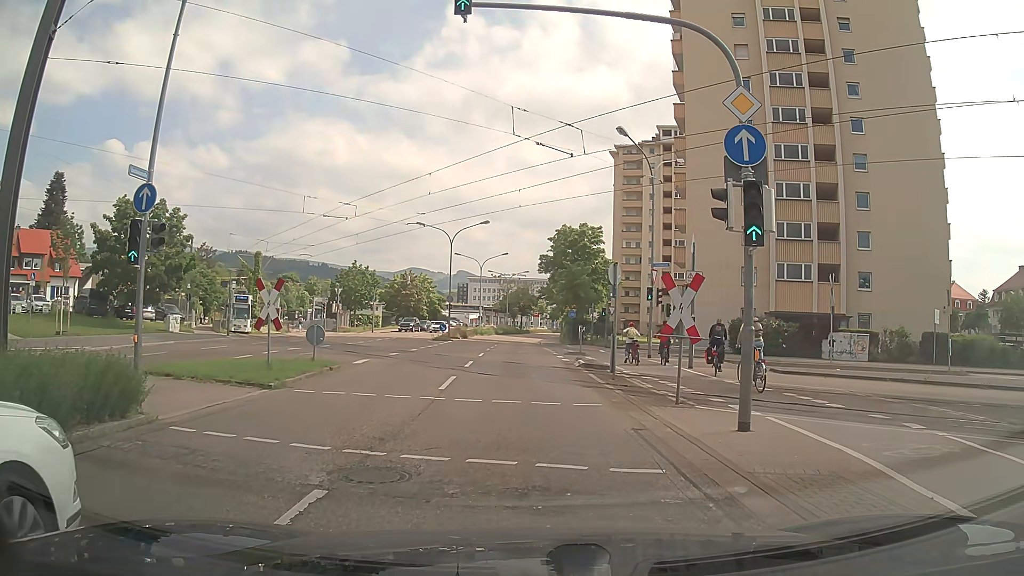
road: secondary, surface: asphalt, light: Day
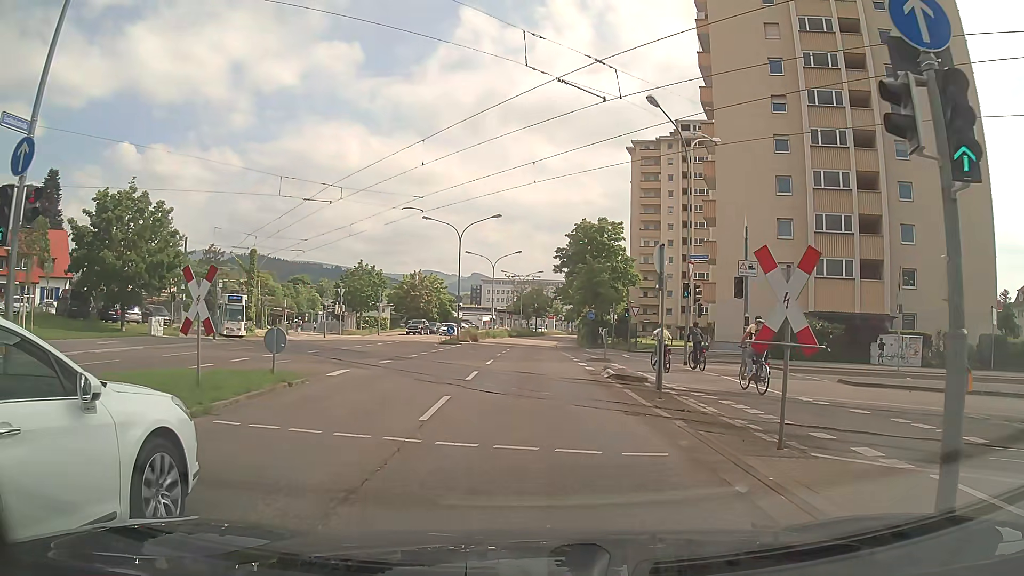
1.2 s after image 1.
(0.0, +4.7) m; 0°
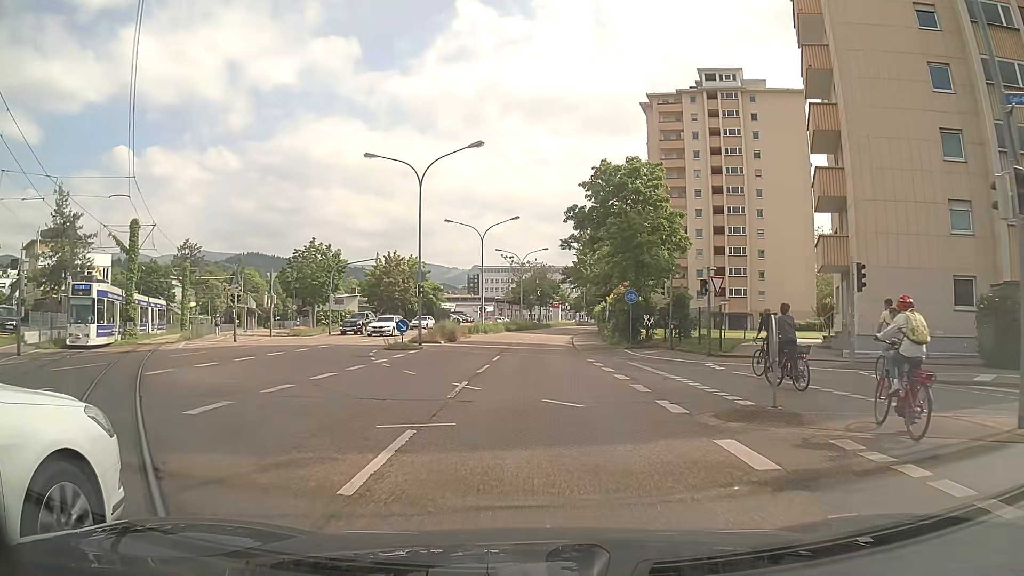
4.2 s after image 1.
(0.0, +19.9) m; -1°
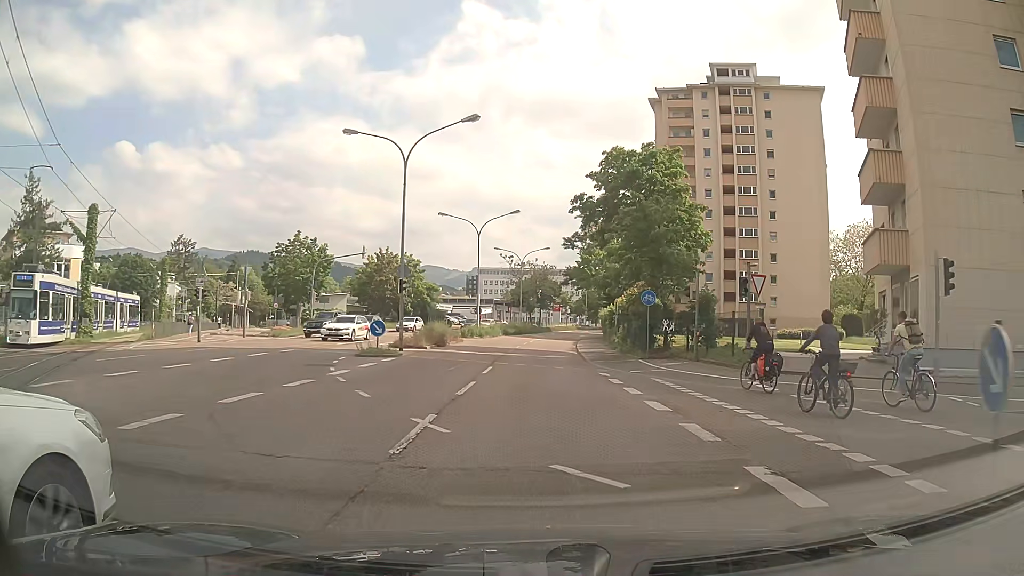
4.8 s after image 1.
(+0.1, +4.8) m; +1°
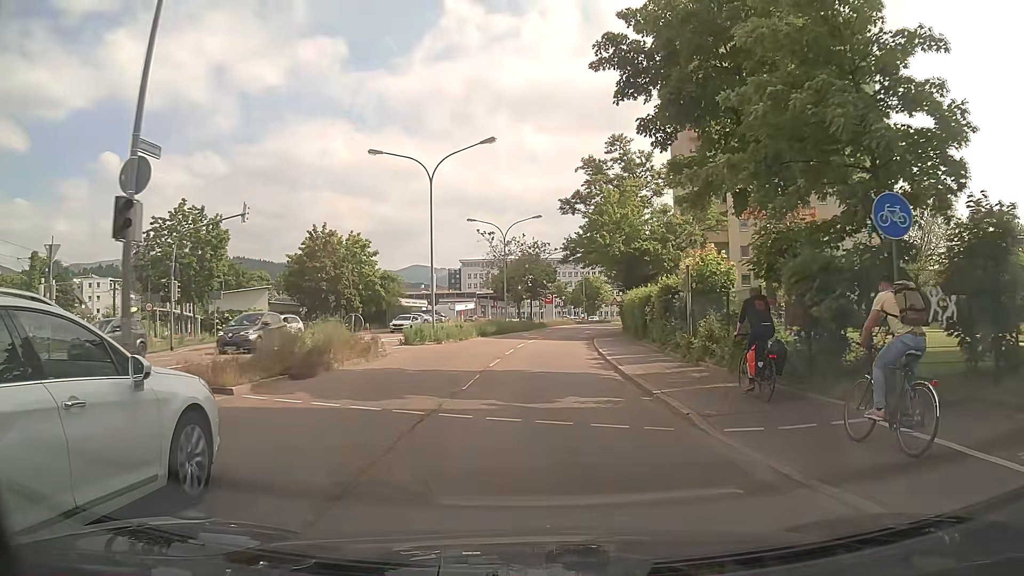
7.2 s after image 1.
(+0.1, +20.0) m; +1°
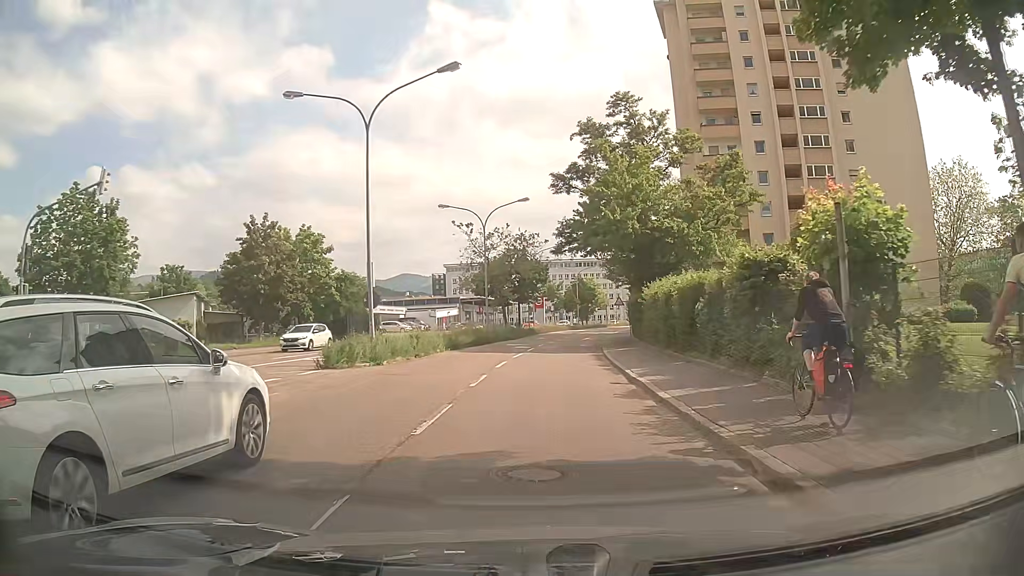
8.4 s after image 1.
(0.0, +10.9) m; +1°
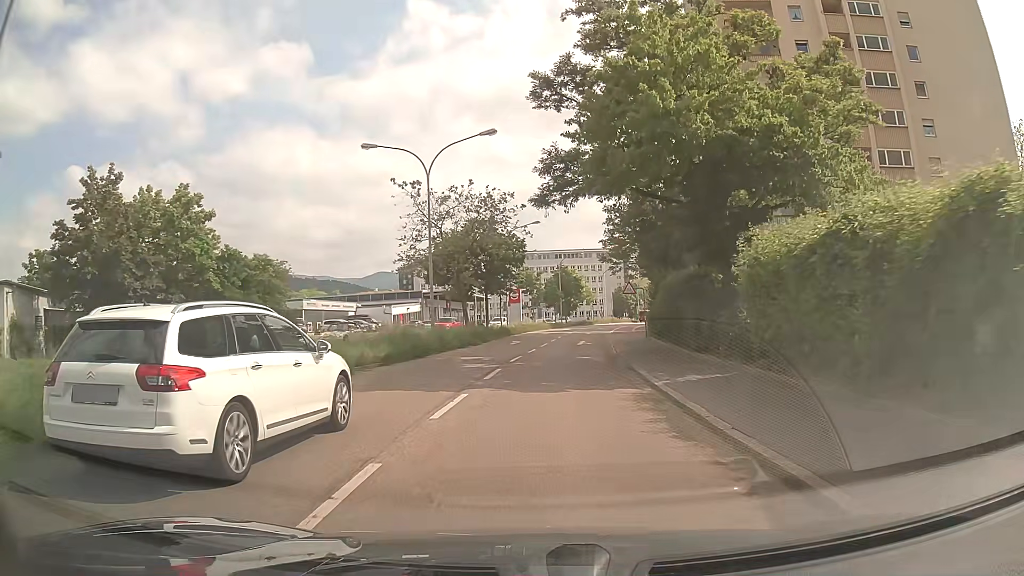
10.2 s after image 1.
(+0.1, +16.9) m; +1°
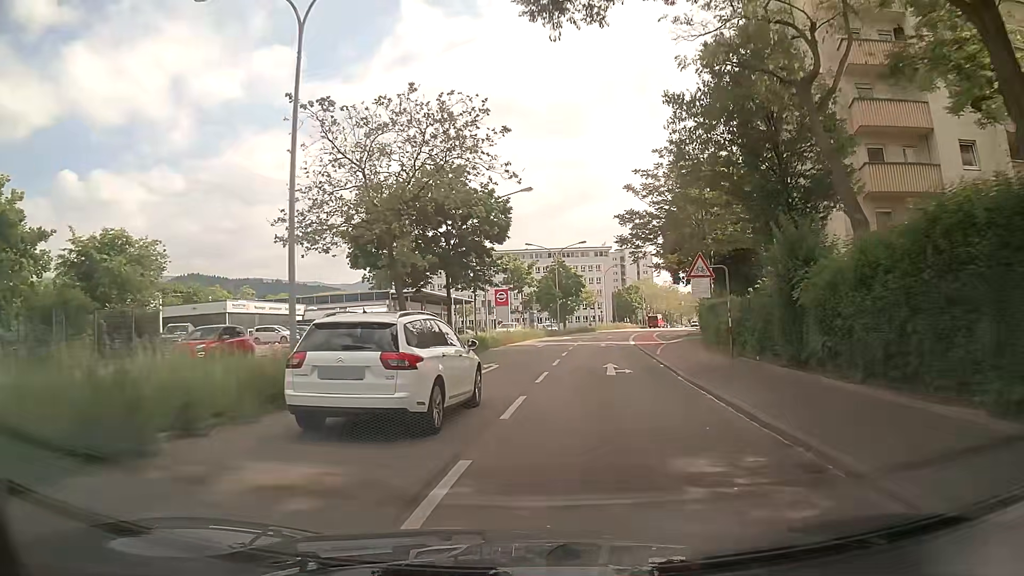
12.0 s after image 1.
(+0.1, +17.6) m; +1°
(0, +10) (0, +20) (+1, +30) (+1, +40) (+2, +50) (+3, +60) (+5, +70) (+7, +79) (+10, +89) (+13, +99) m
